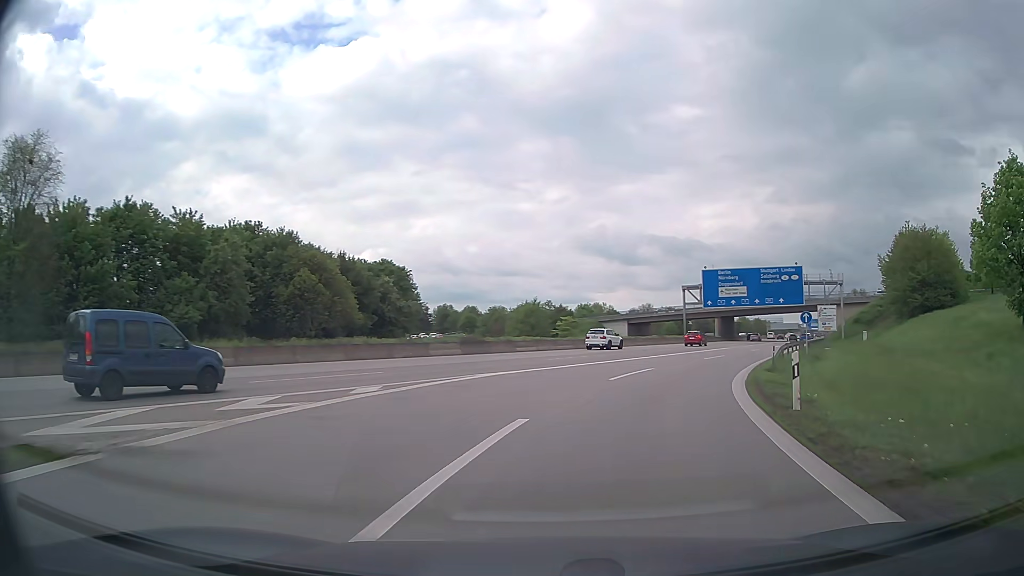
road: motorway_link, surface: asphalt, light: Day
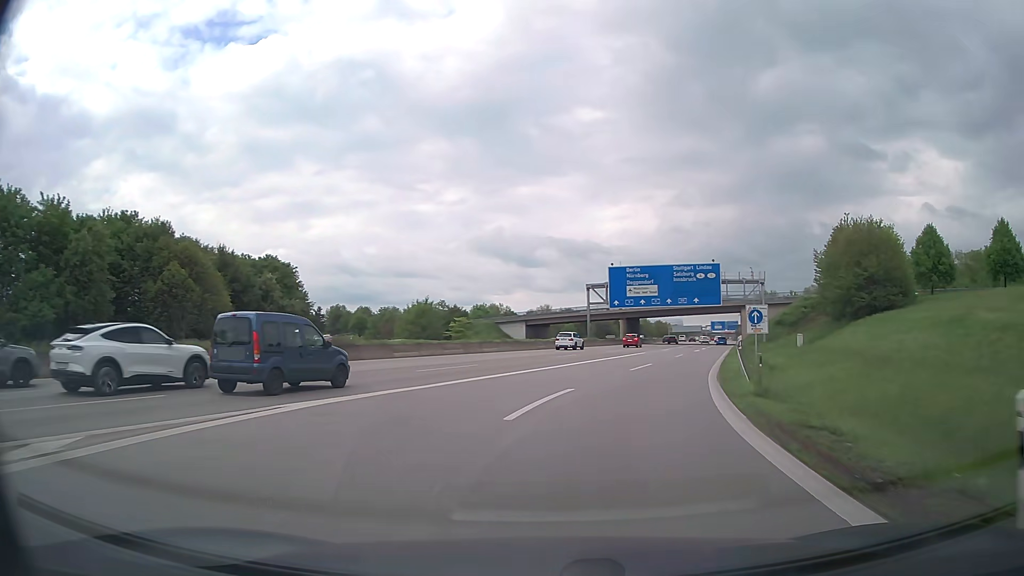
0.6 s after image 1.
(+0.6, +8.4) m; +9°
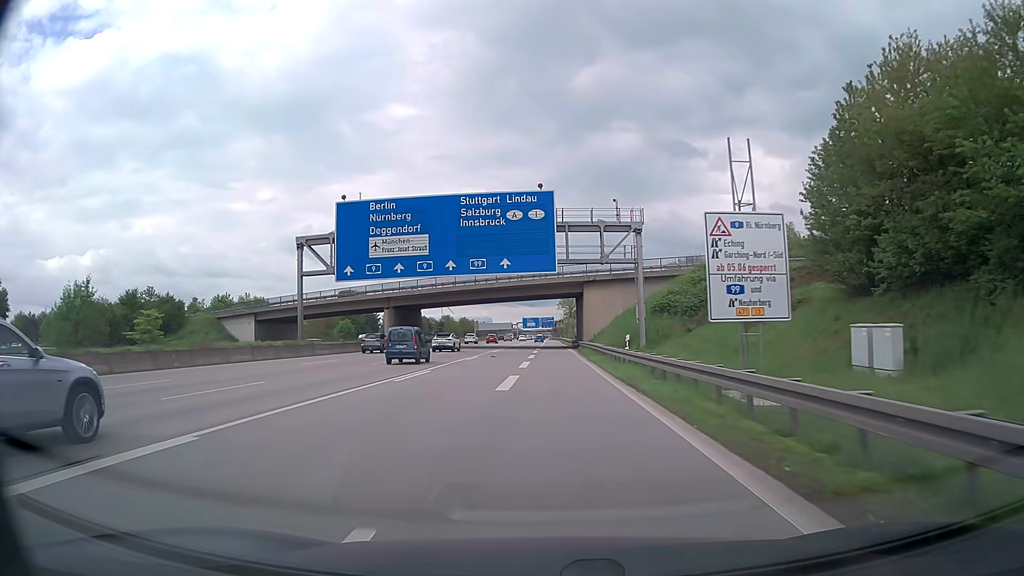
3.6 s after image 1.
(+10.1, +44.7) m; +17°
